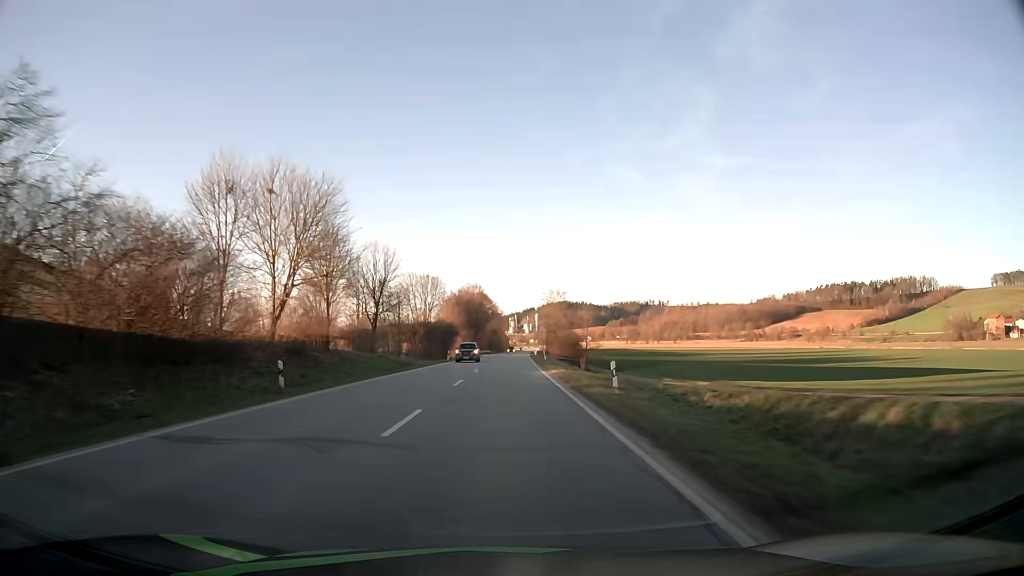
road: secondary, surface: asphalt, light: Day
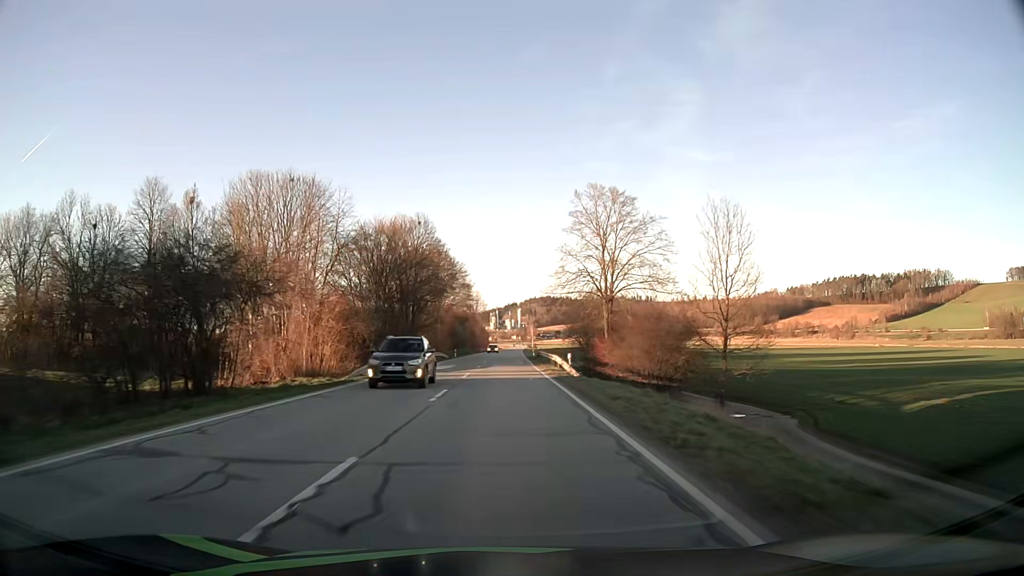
(+1.2, +78.6) m; +2°
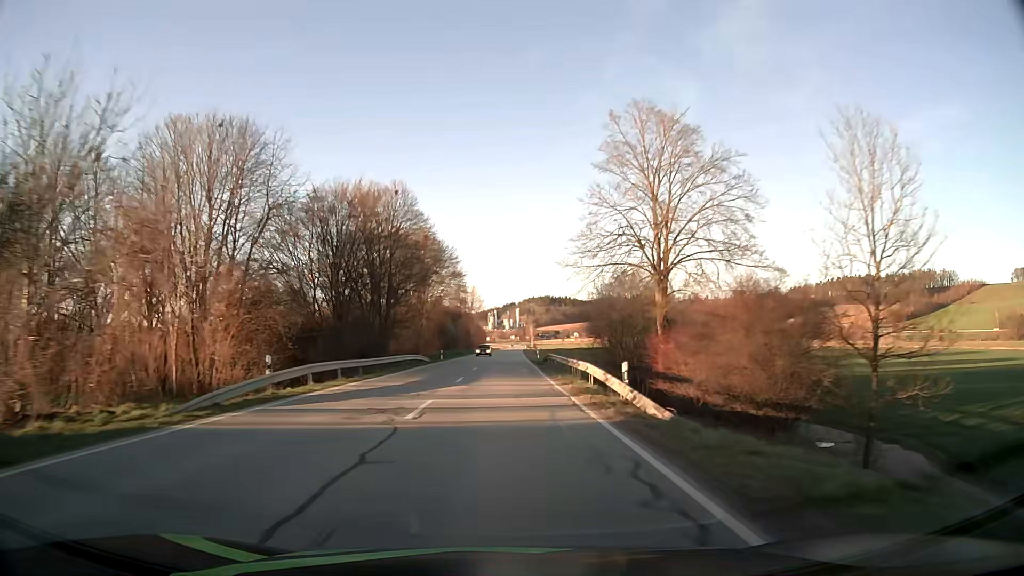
(0.0, +15.7) m; 0°
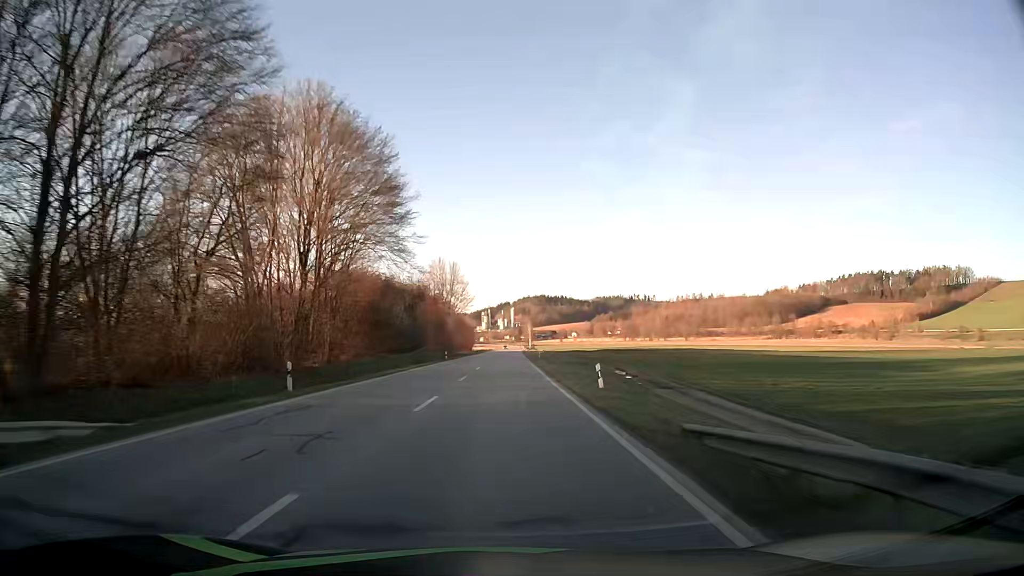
(+0.2, +46.7) m; +1°
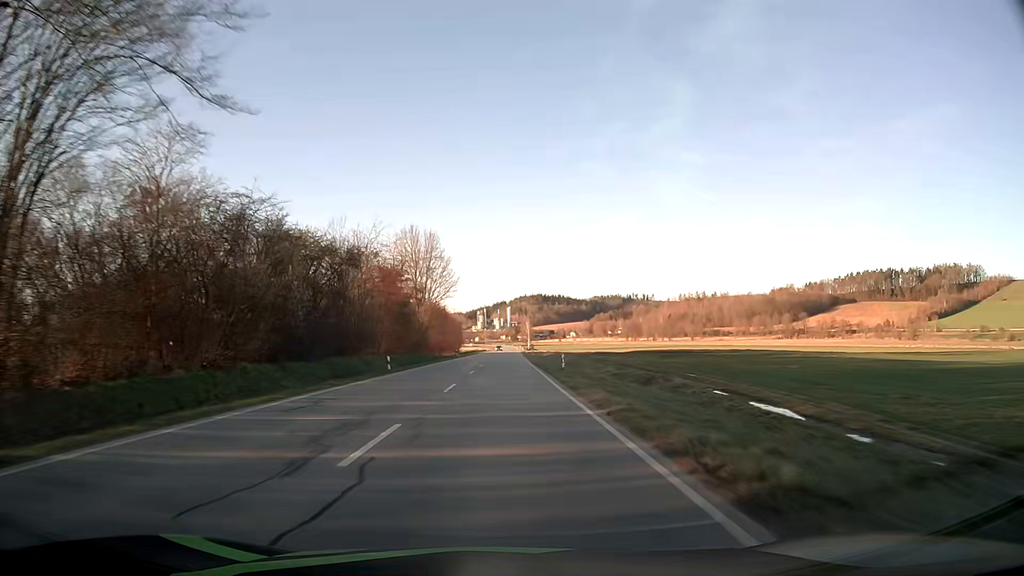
(0.0, +31.0) m; 0°
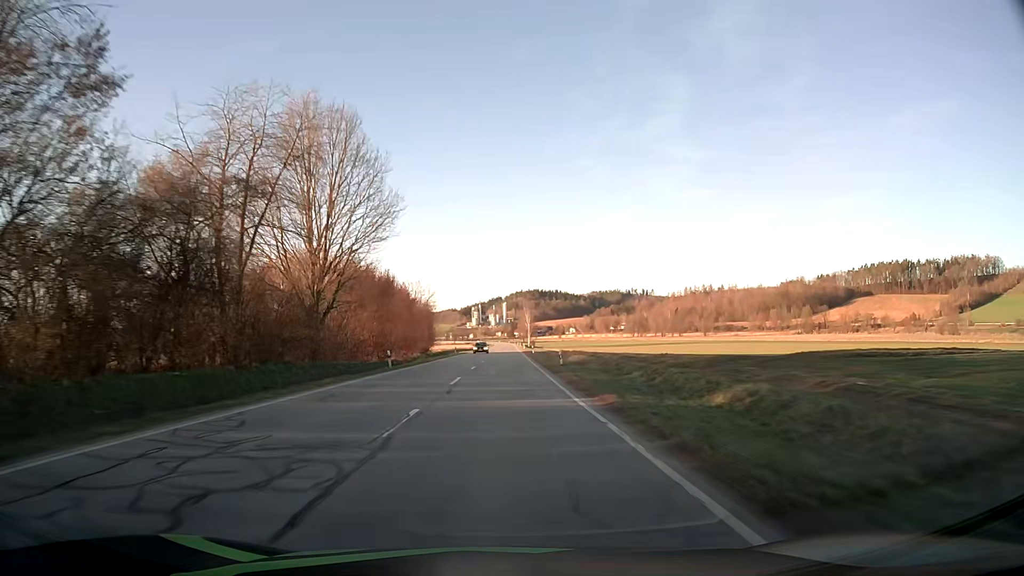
(+0.2, +46.1) m; +1°
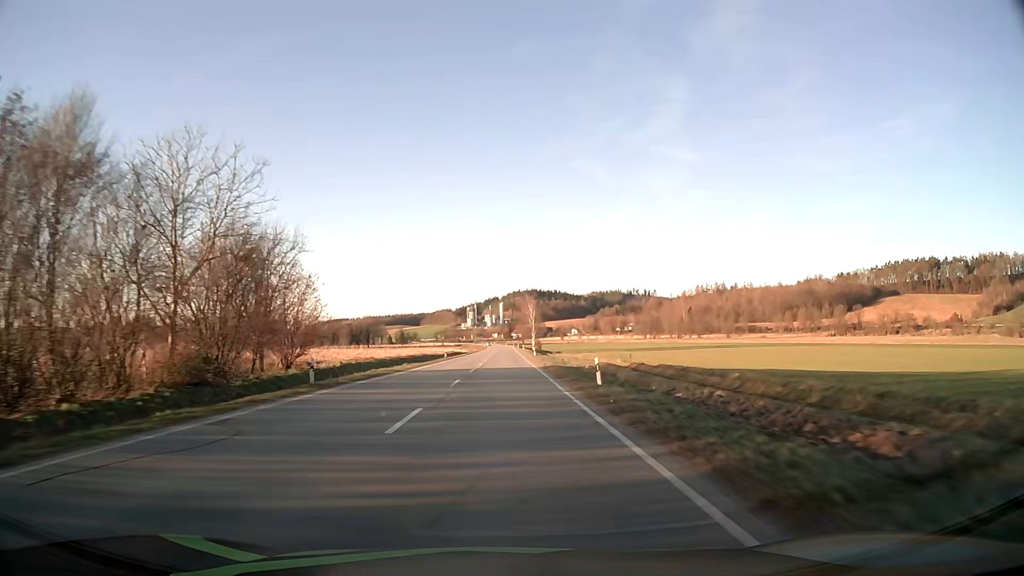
(+0.1, +60.0) m; 0°
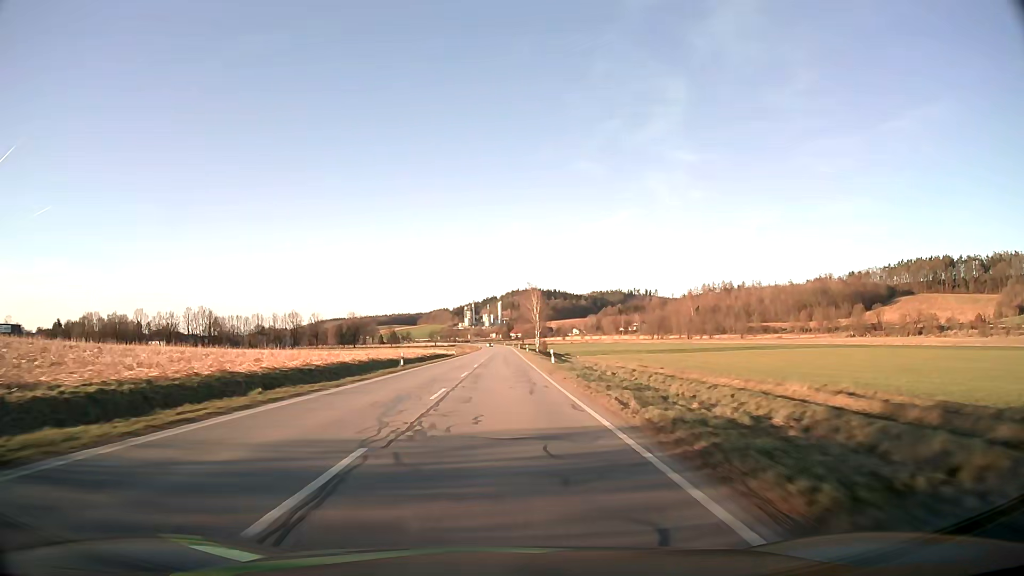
(0.0, +29.5) m; 0°
(0, +10) (0, +20) (0, +30) (0, +40) (0, +50) (0, +60) (0, +70) (0, +80) (0, +90) (0, +100) m
